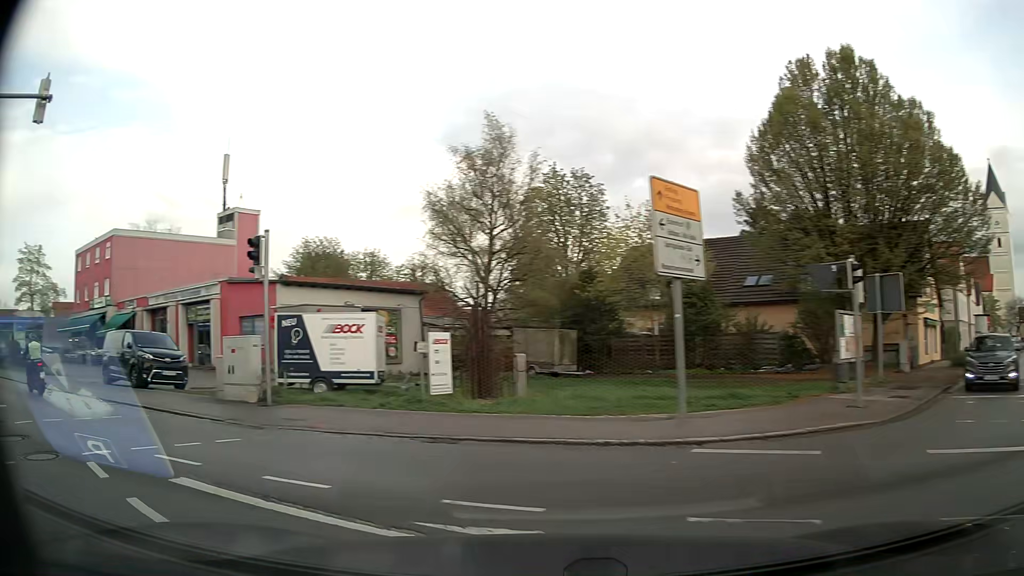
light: Day
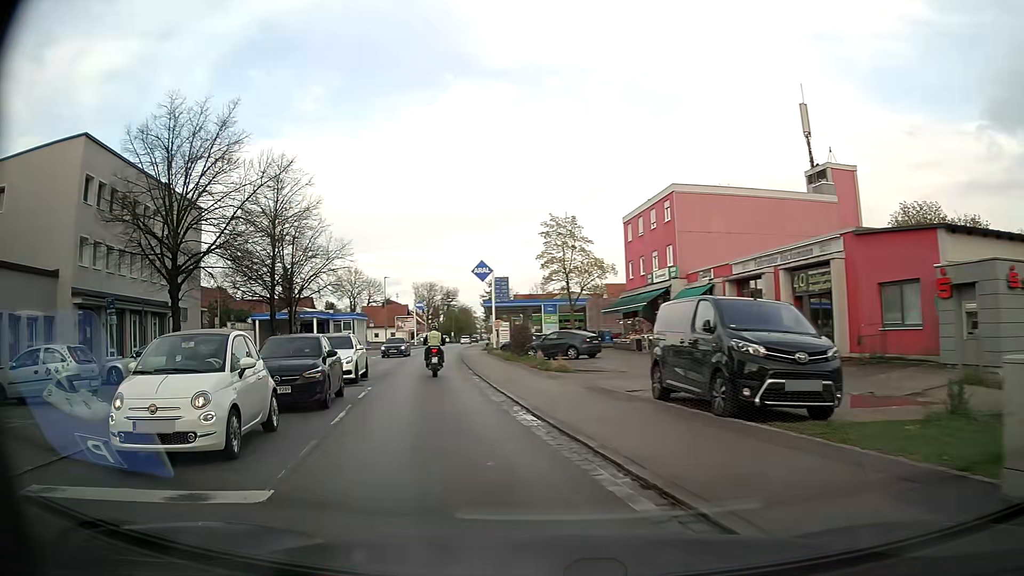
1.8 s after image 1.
(-5.7, +10.1) m; -50°
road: secondary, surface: asphalt
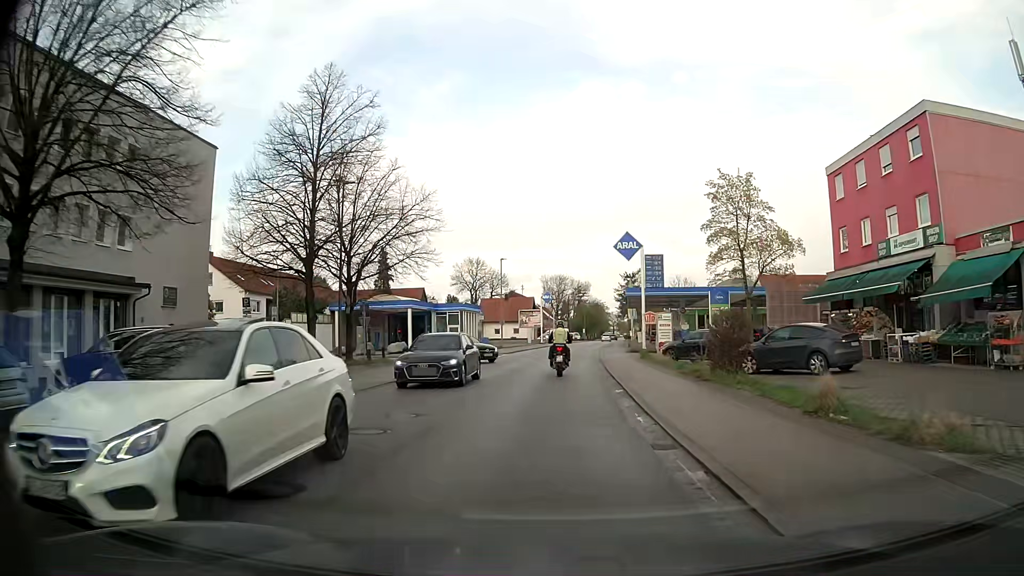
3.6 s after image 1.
(-2.3, +16.0) m; -11°
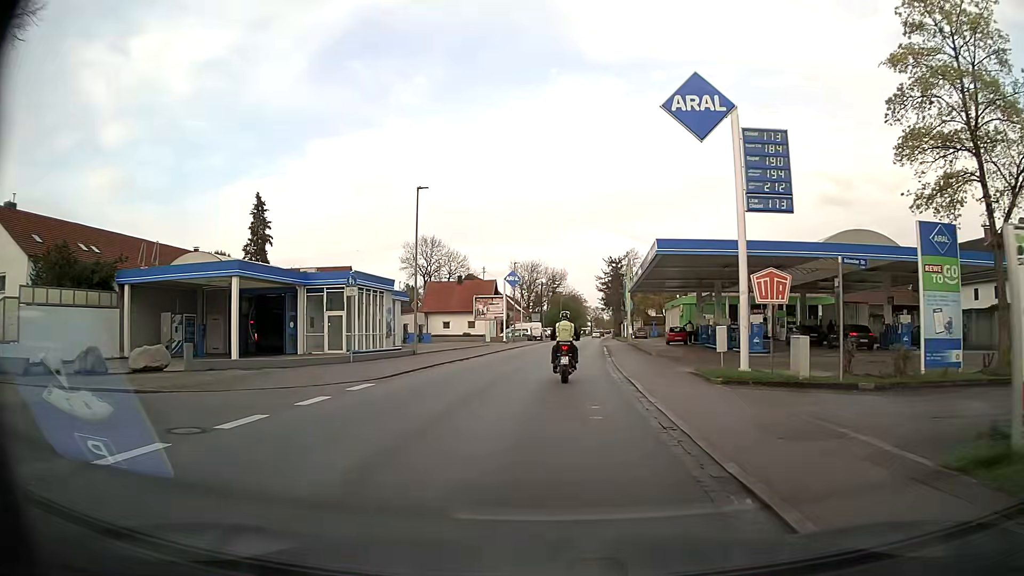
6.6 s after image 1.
(+0.9, +29.4) m; +3°
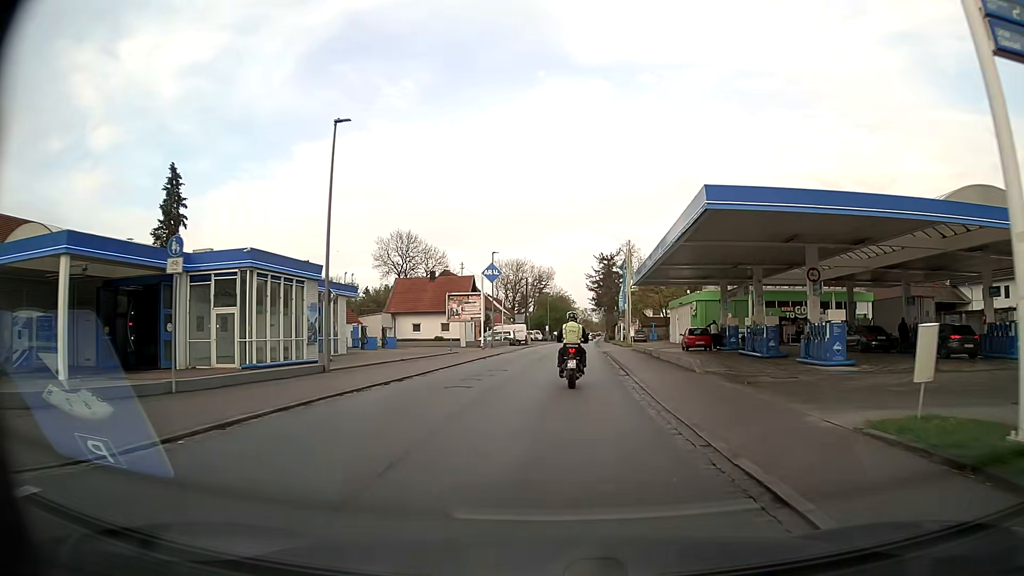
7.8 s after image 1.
(+0.2, +11.6) m; +2°
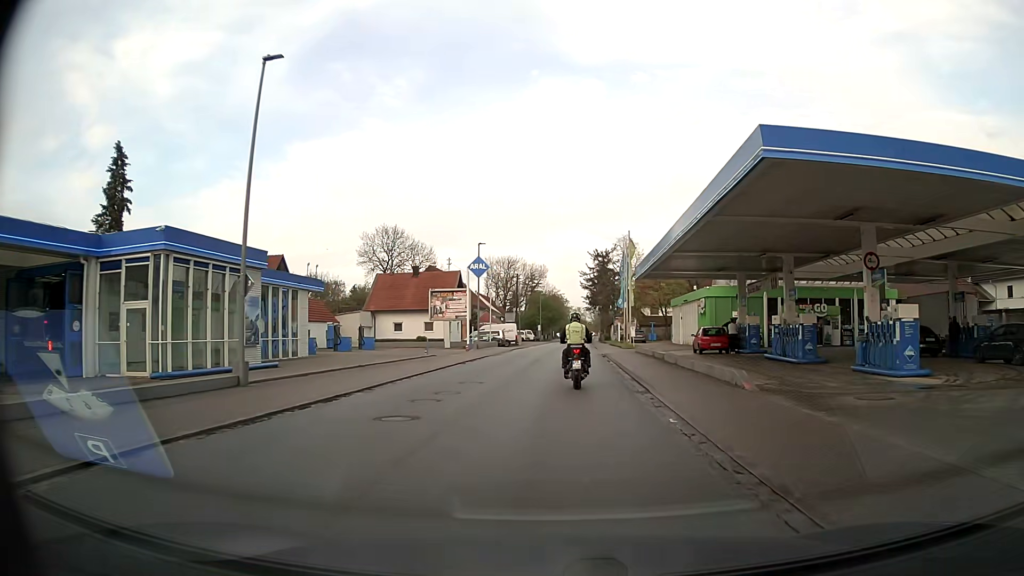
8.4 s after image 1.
(0.0, +5.7) m; 0°
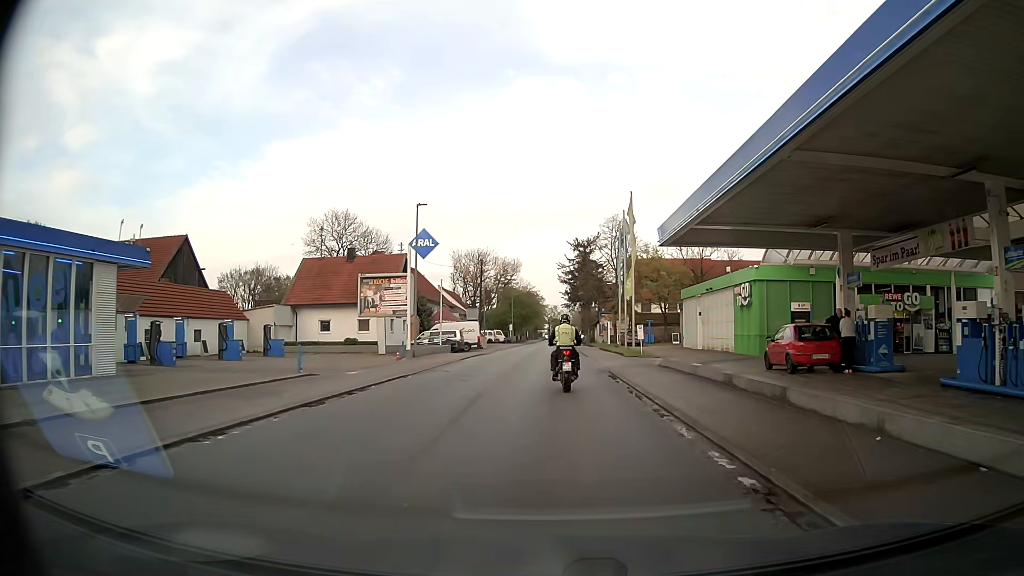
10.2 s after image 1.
(+0.1, +16.5) m; +1°
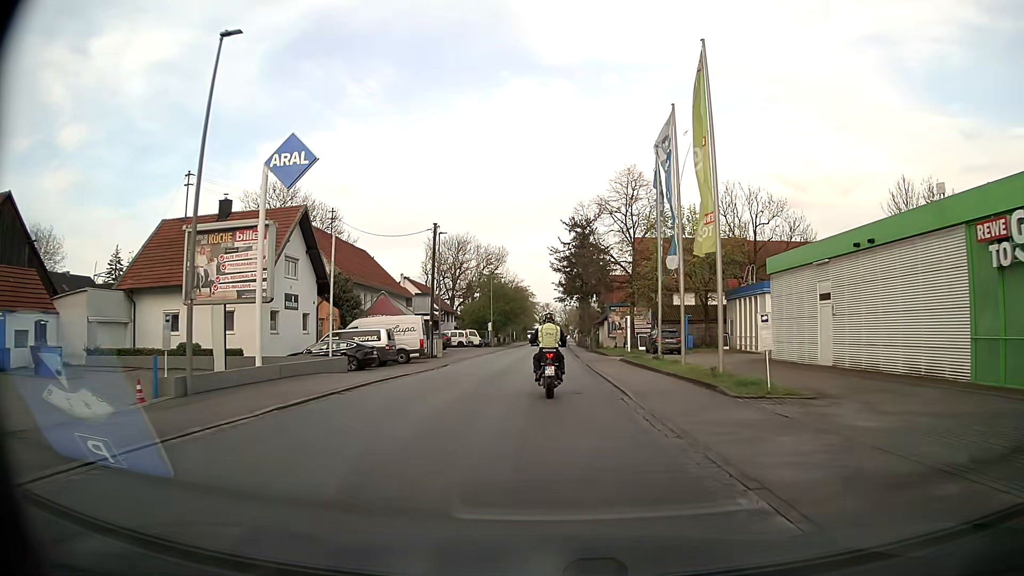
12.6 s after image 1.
(+0.4, +22.6) m; +1°
(0, +10) (0, +20) (0, +30) (0, +40) (0, +50) (0, +60) (0, +70) (0, +80) (+1, +90) (+1, +100) m
